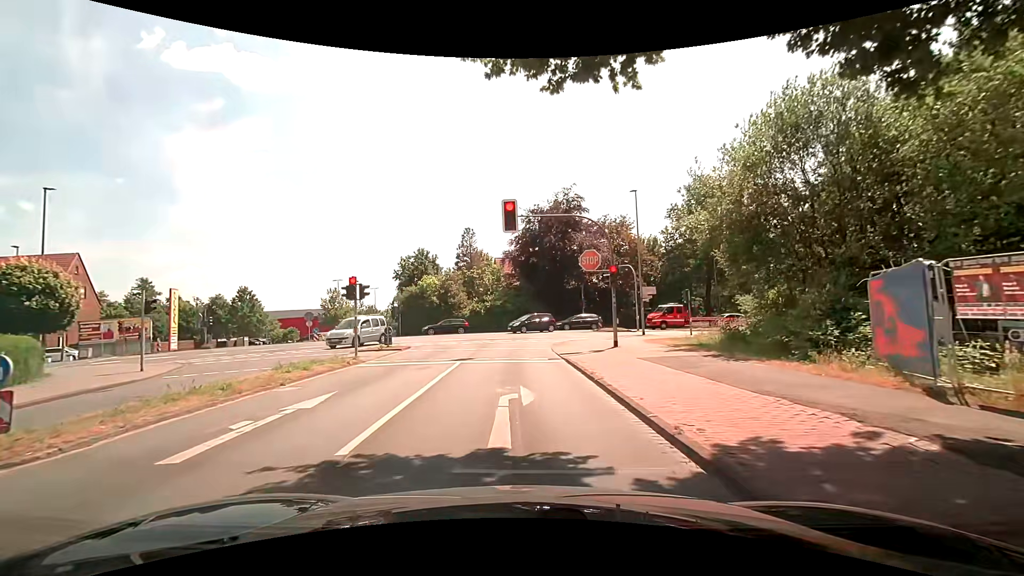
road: tertiary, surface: asphalt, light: Day
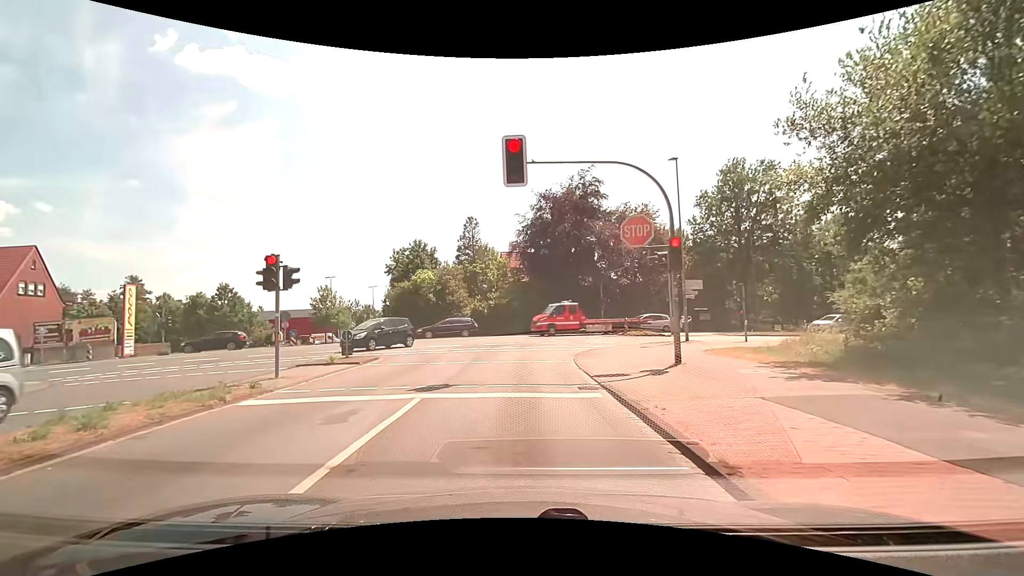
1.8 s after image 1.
(-0.1, +7.2) m; -2°
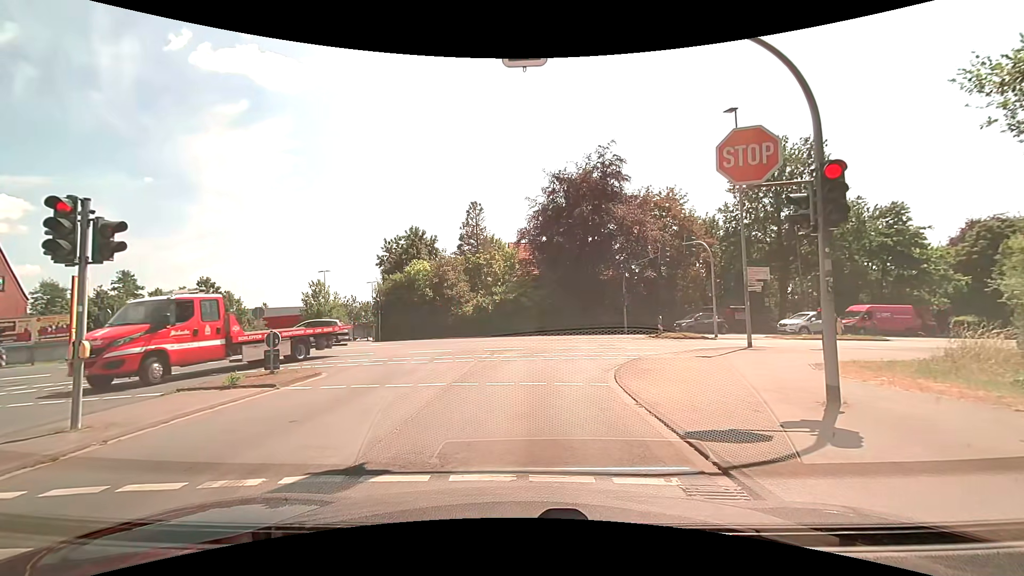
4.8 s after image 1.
(0.0, +6.0) m; -2°
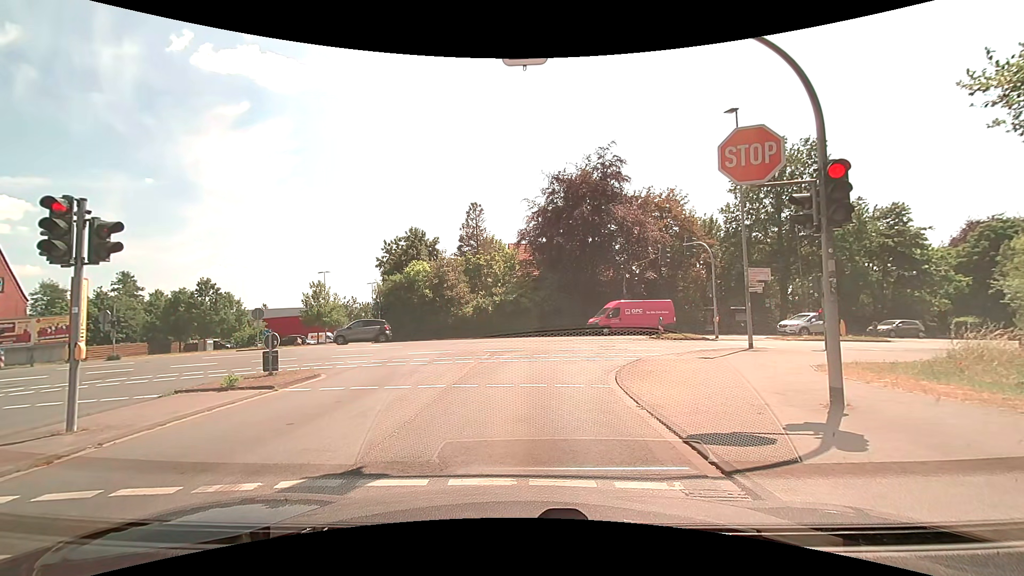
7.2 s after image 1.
(0.0, +0.2) m; 0°
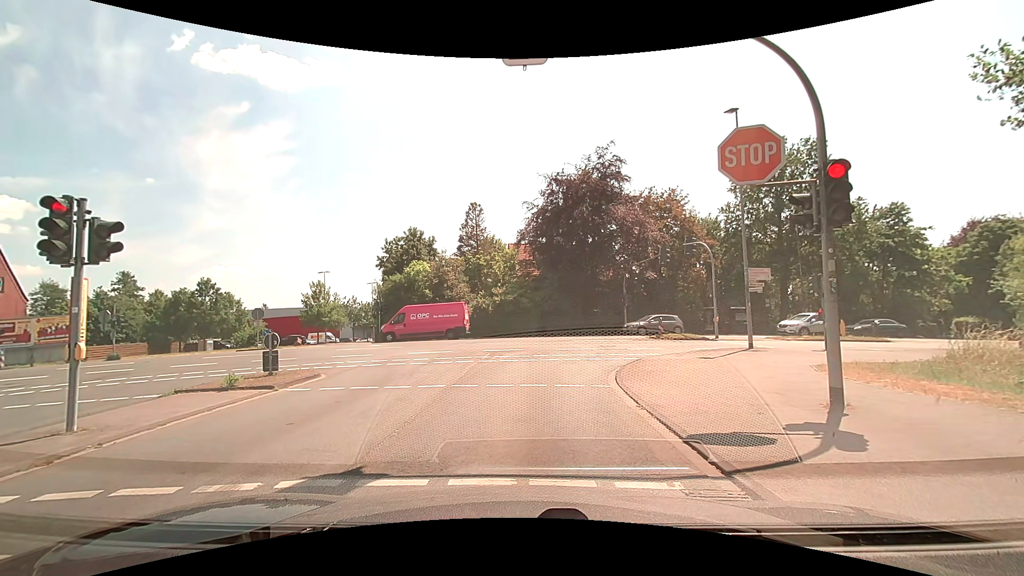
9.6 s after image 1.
(0.0, 0.0) m; 0°
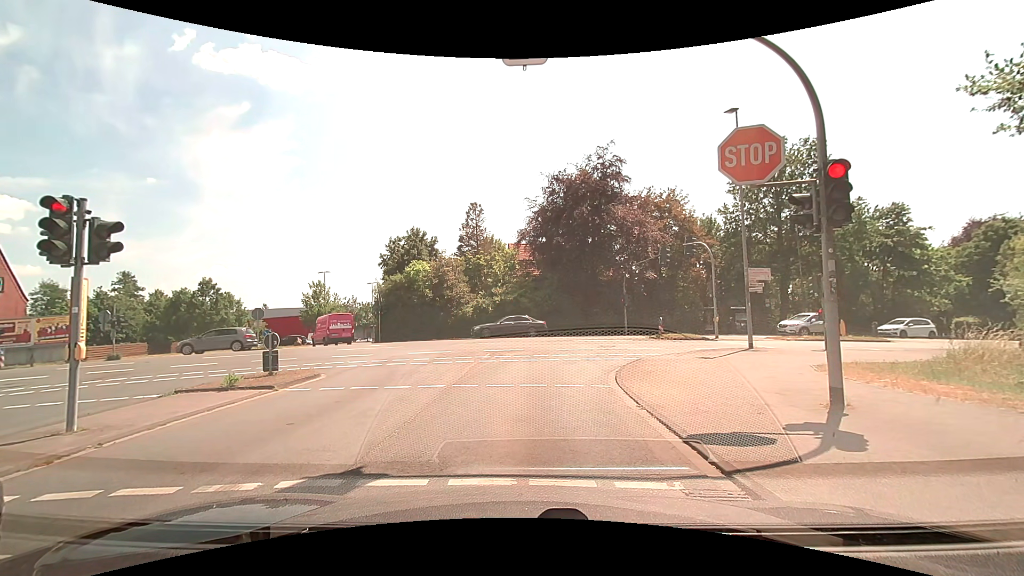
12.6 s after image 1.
(0.0, 0.0) m; 0°
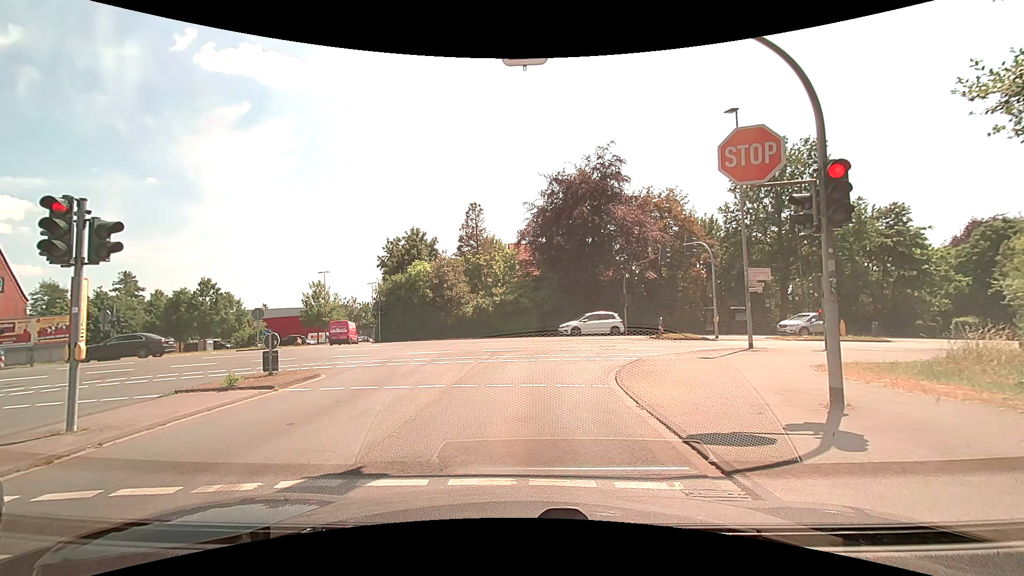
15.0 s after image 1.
(0.0, 0.0) m; 0°
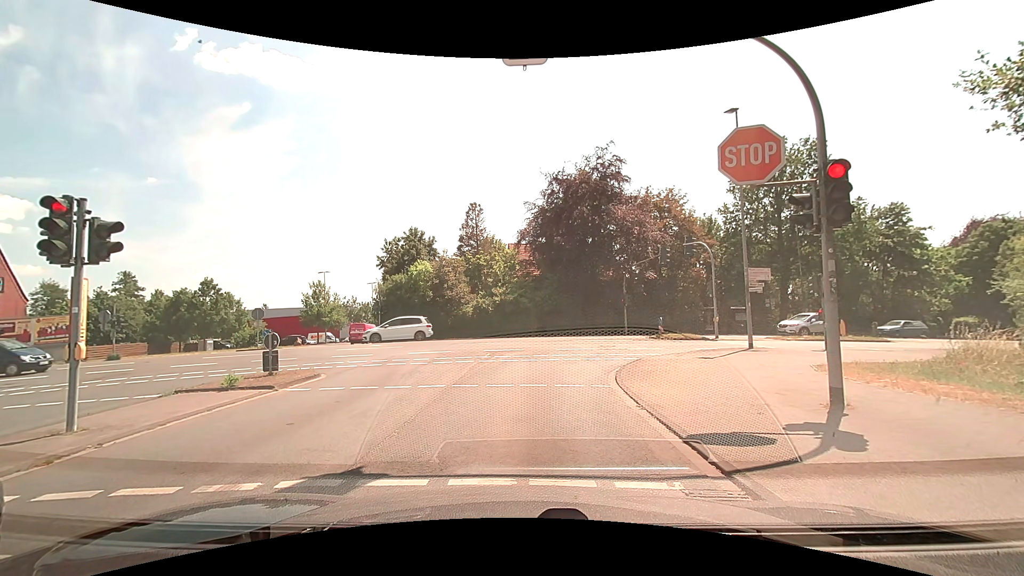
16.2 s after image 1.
(0.0, 0.0) m; 0°
(0, +10) (+2, +20) (+9, +26) (+19, +29) (+29, +32) (+38, +34) (+48, +37) (+58, +39) (+67, +42) (+77, +44) m
